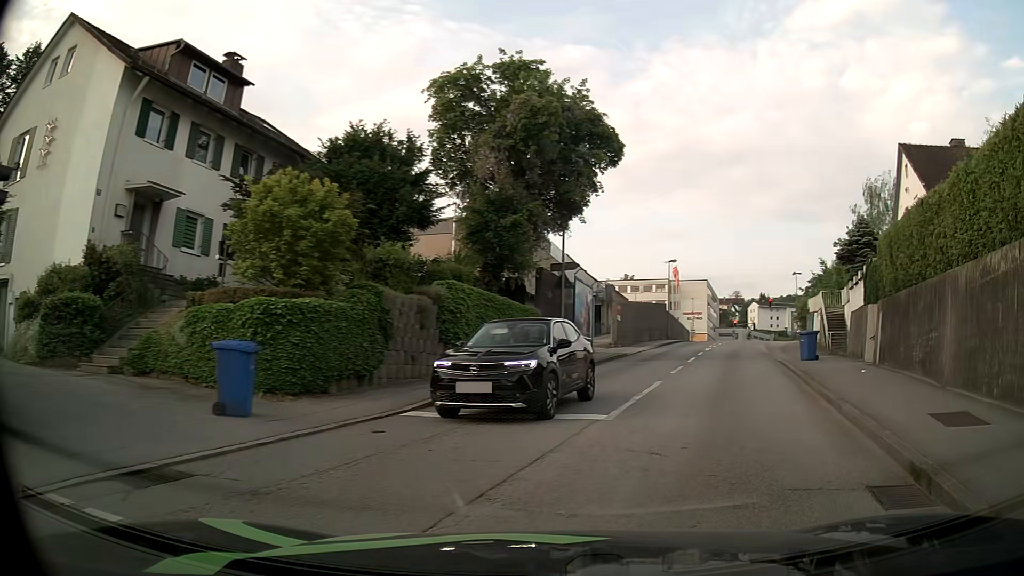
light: Day
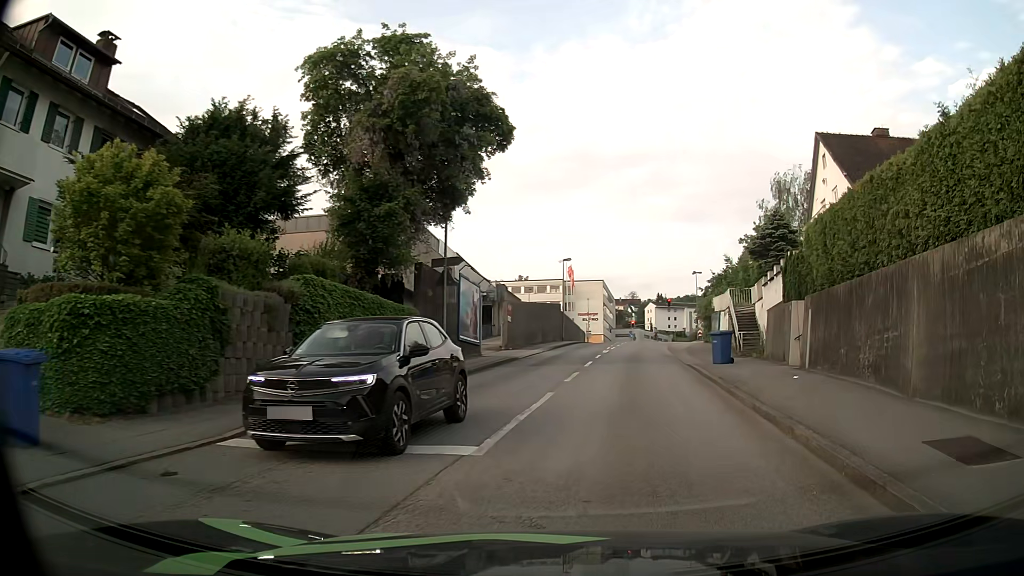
(+0.2, +2.7) m; +9°
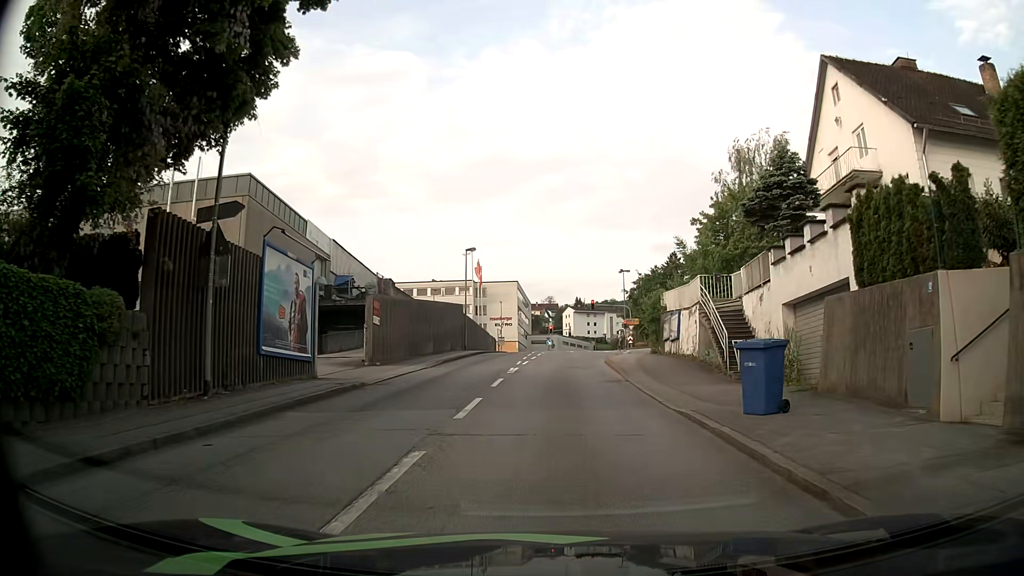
(+1.0, +12.6) m; +7°
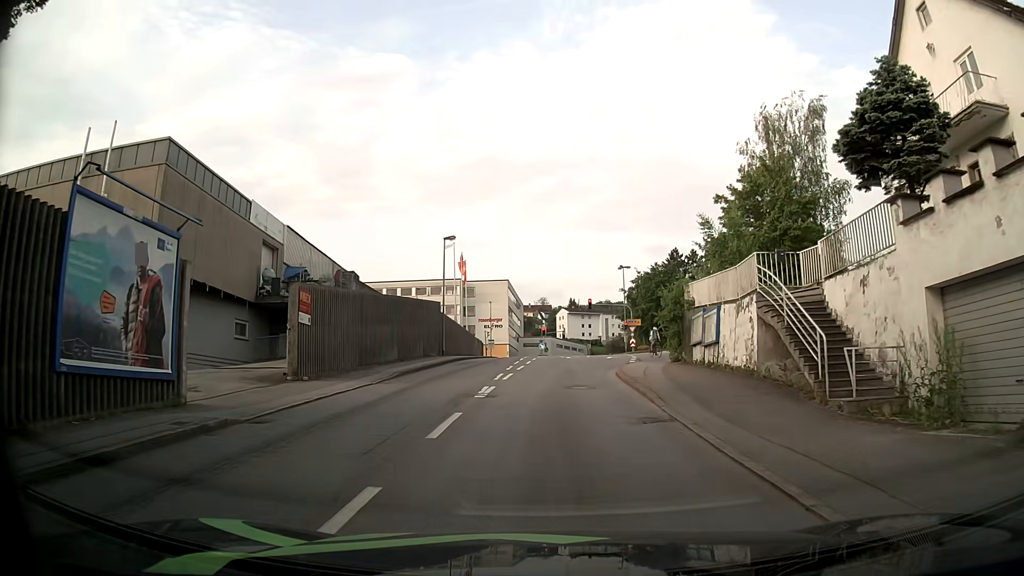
(0.0, +7.9) m; 0°
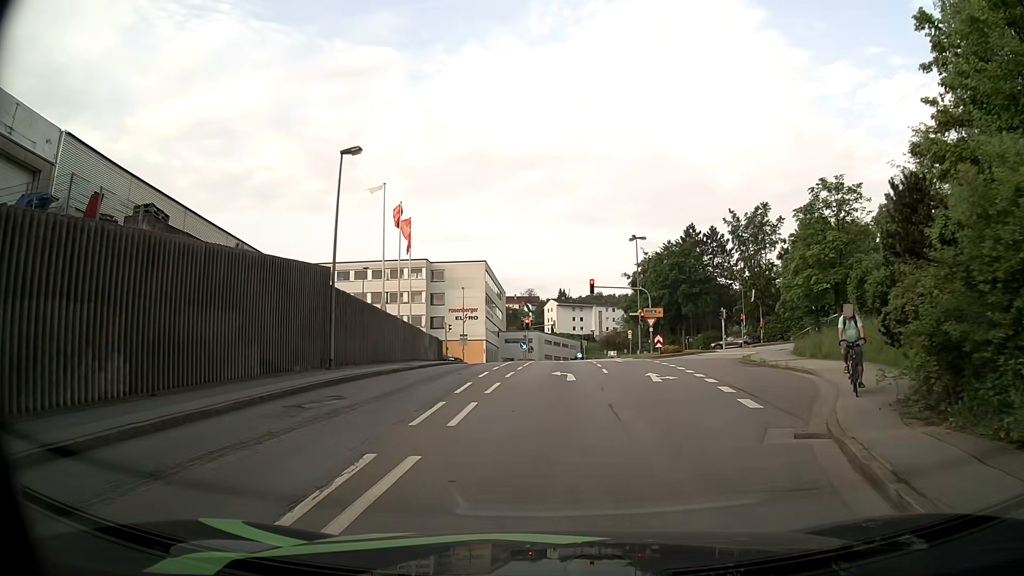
(+0.1, +21.3) m; +1°
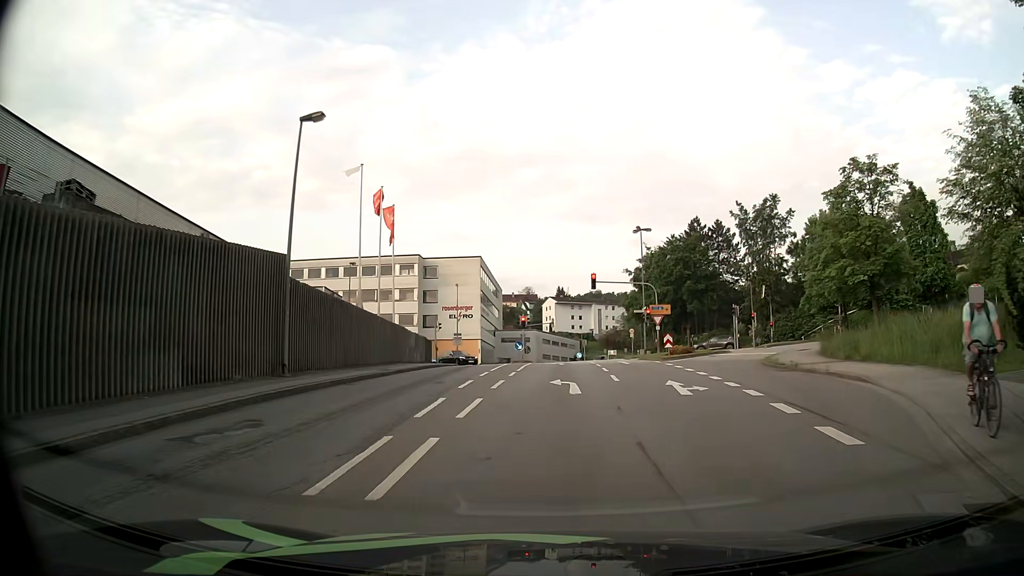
(0.0, +4.1) m; 0°
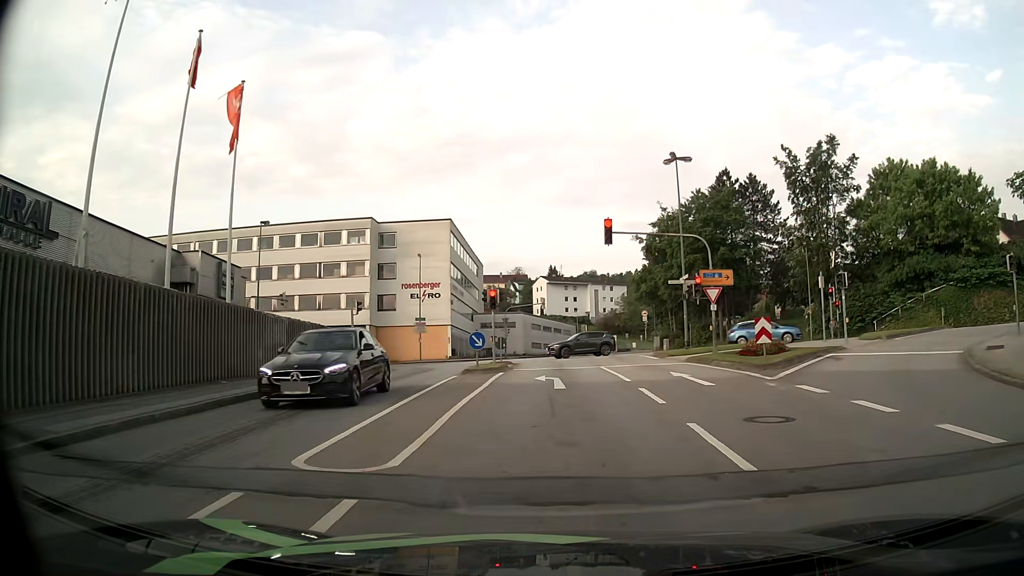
(+0.3, +19.0) m; +1°
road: tertiary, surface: asphalt
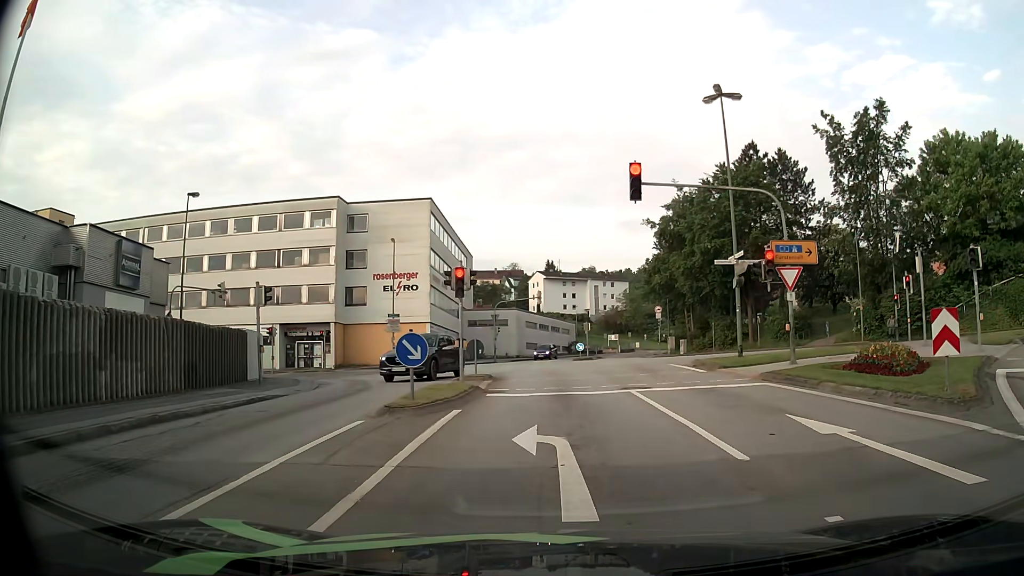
(+0.1, +10.0) m; 0°
(0, +10) (0, +20) (0, +30) (-2, +40) (-8, +48) (-17, +51) (-27, +51) (-37, +51) (-47, +51) (-57, +51) m
